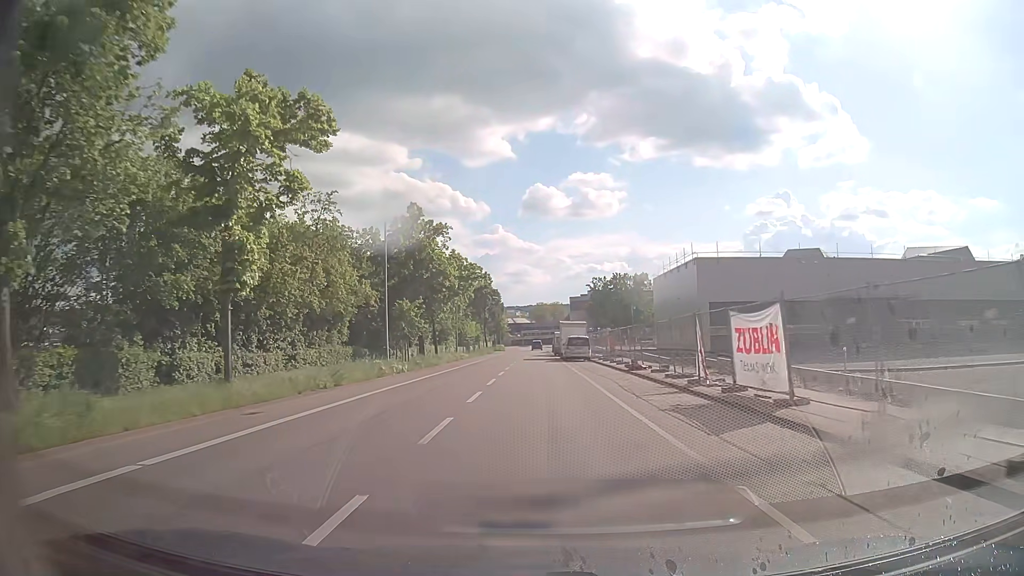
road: secondary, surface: asphalt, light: Day
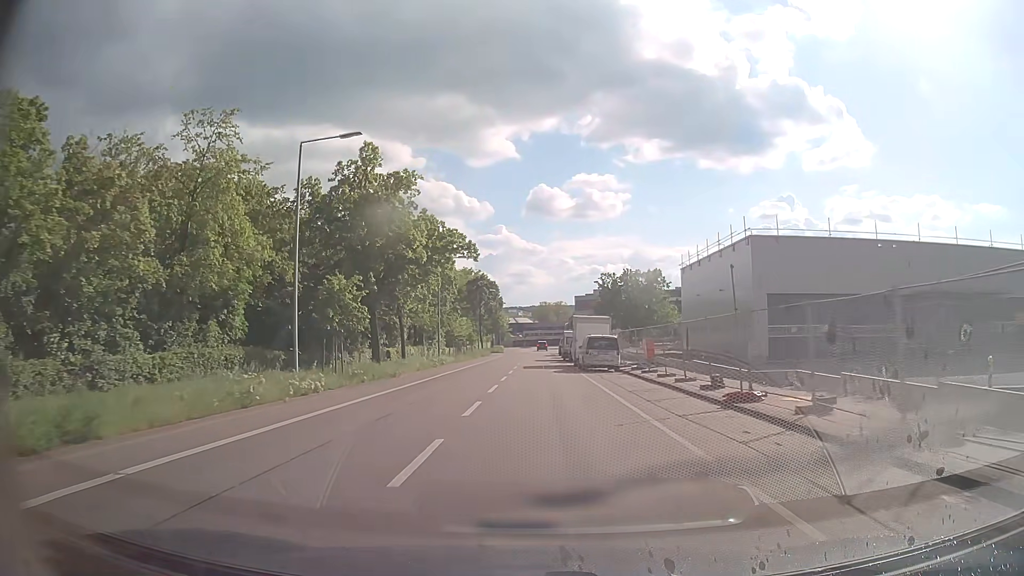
(0.0, +14.7) m; 0°
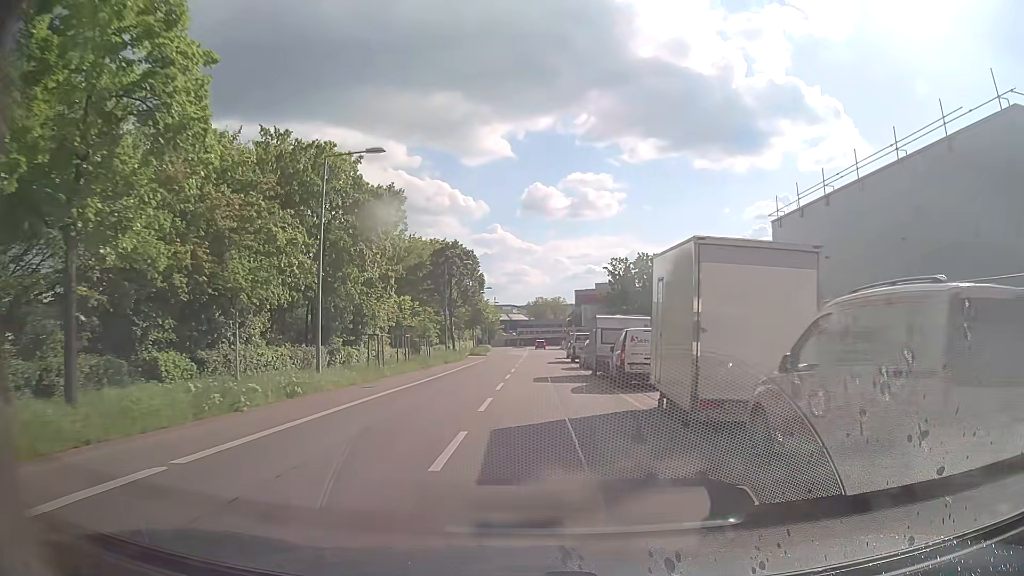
(0.0, +29.3) m; 0°
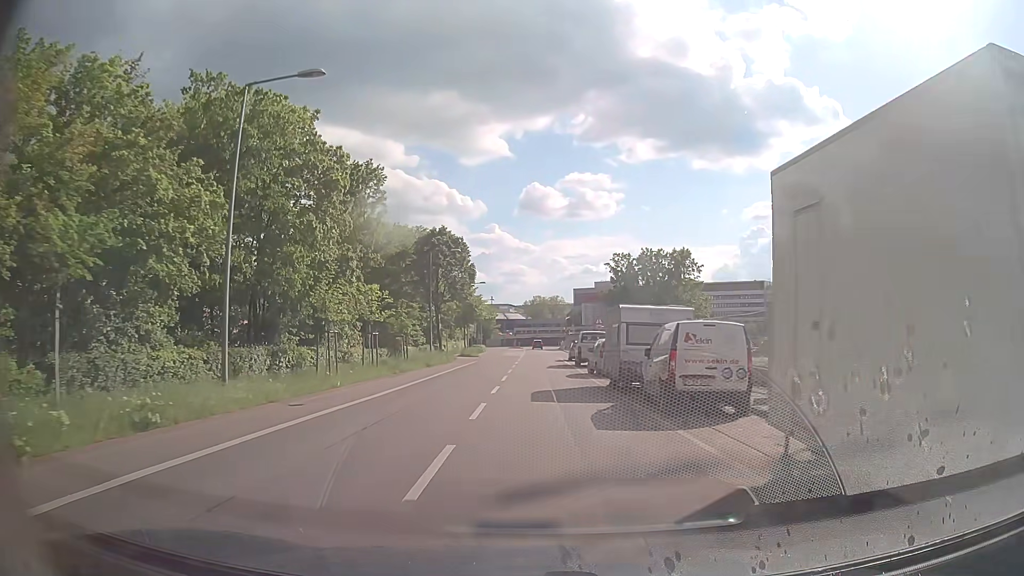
(0.0, +7.4) m; 0°
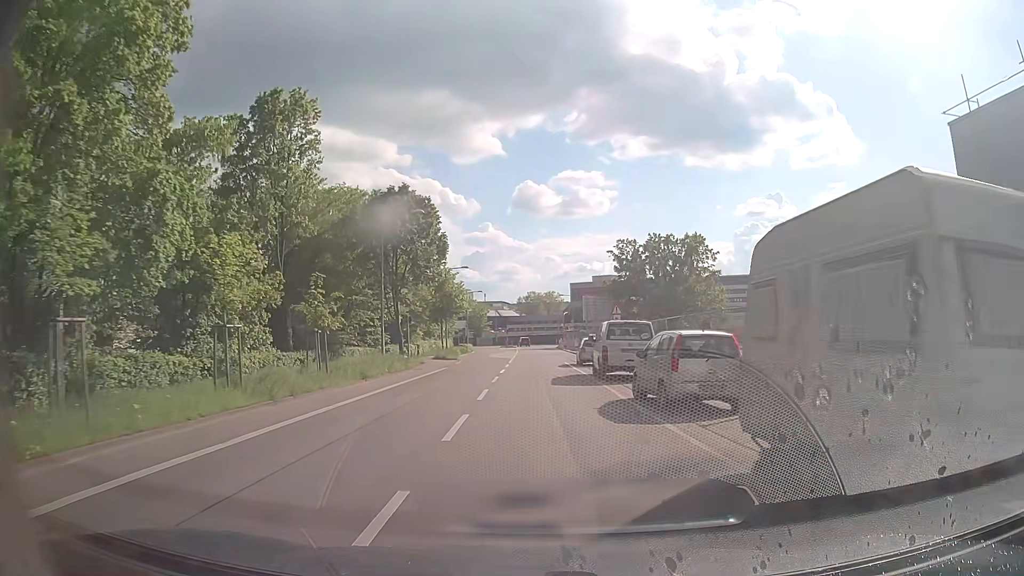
(+0.1, +14.8) m; 0°
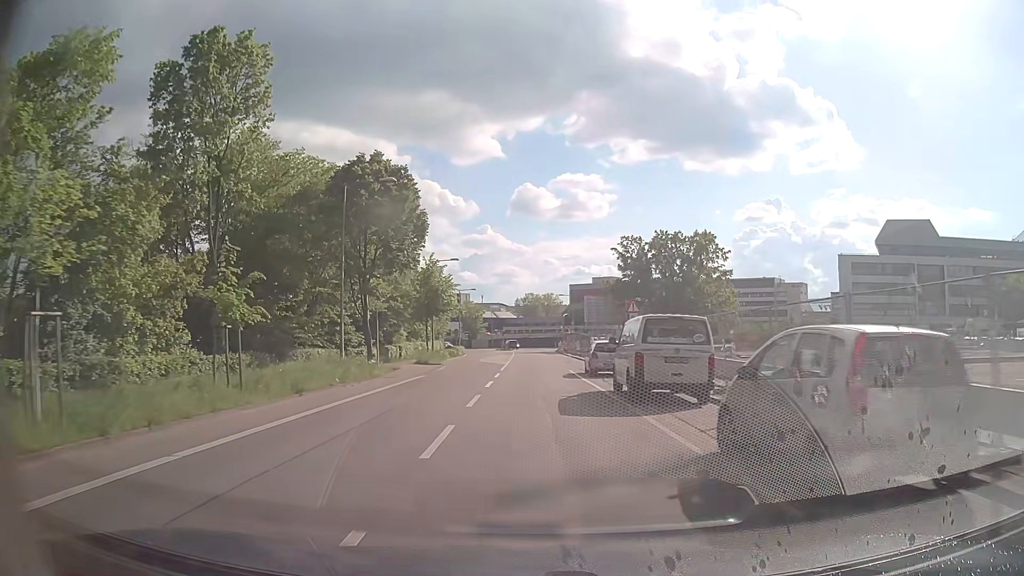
(0.0, +7.4) m; 0°
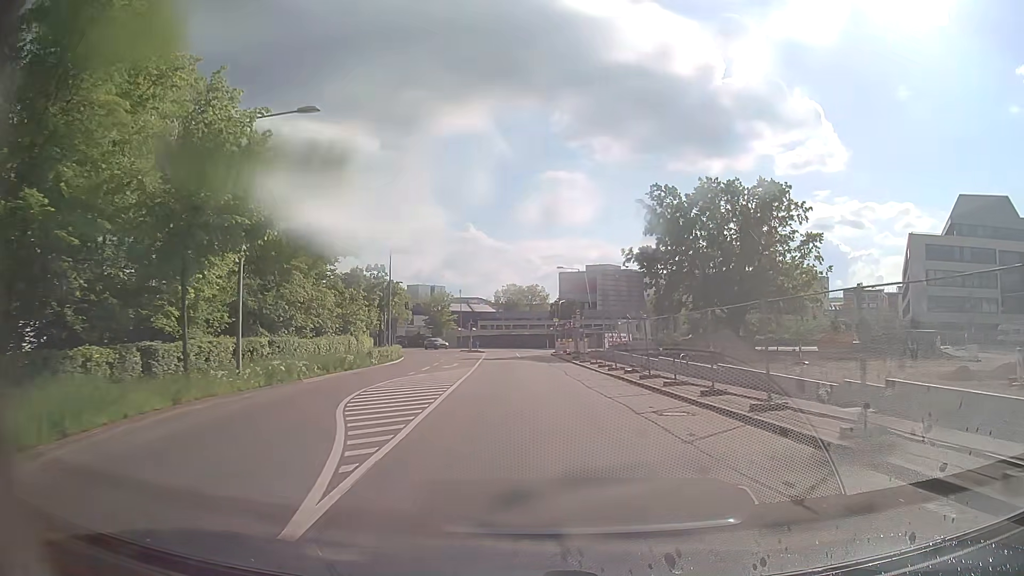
(-0.2, +36.8) m; +1°
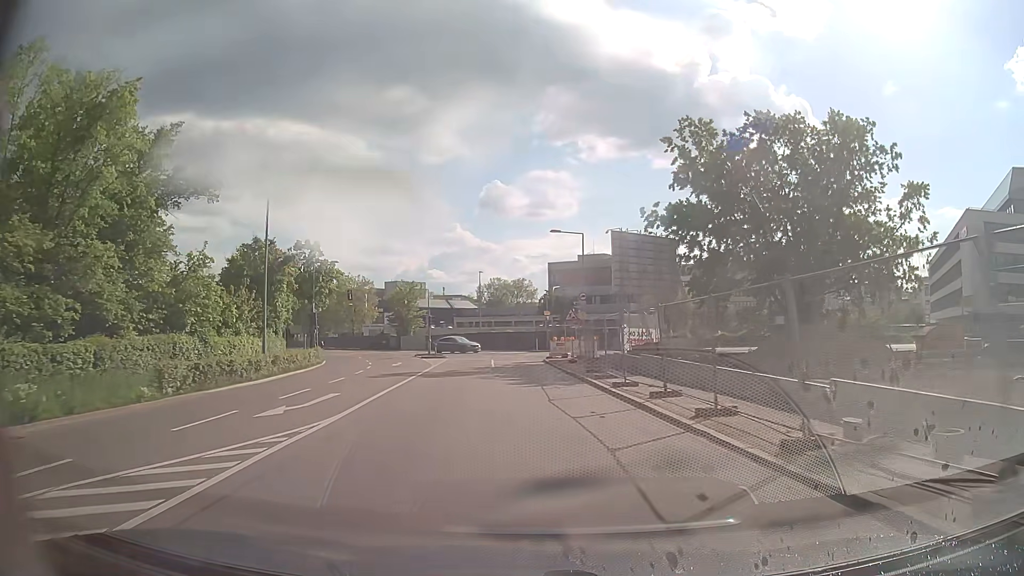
(+0.5, +22.0) m; +1°
(0, +10) (0, +20) (0, +30) (-1, +40) (-1, +50) (-3, +60) (-6, +69) (-10, +78) (-15, +87) (-20, +96) m
